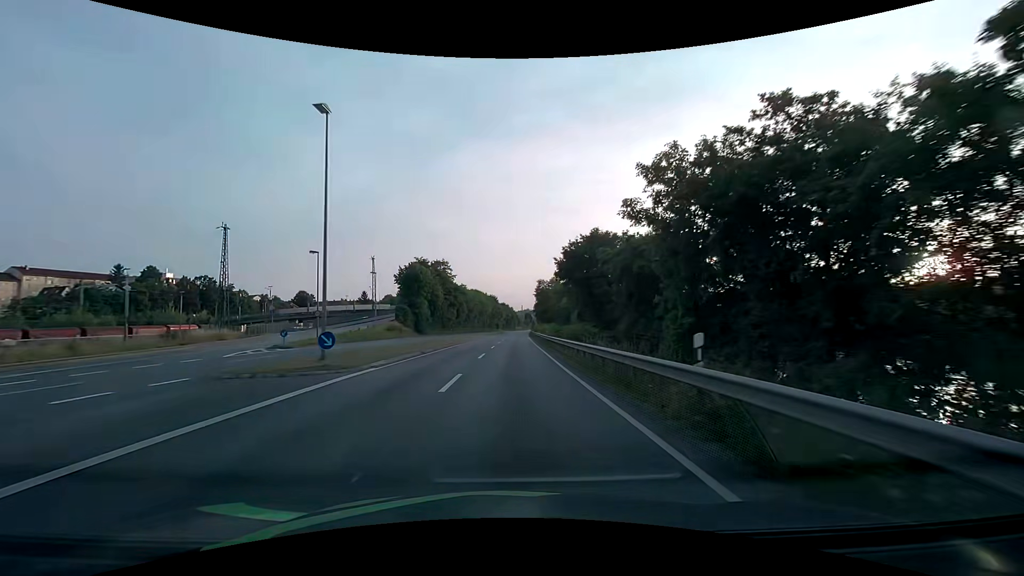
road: primary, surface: asphalt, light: Day
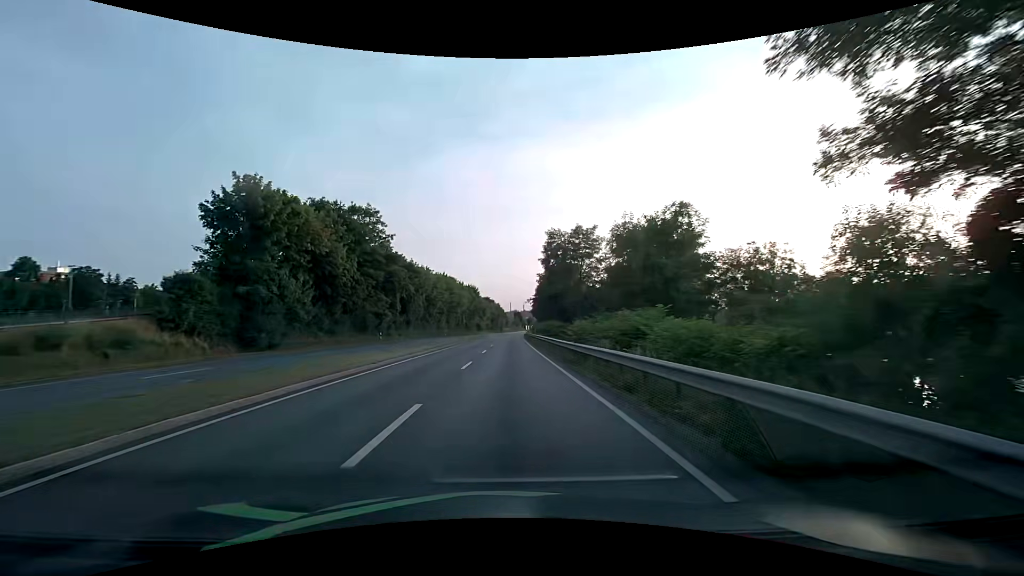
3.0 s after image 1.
(+0.8, +53.6) m; +1°
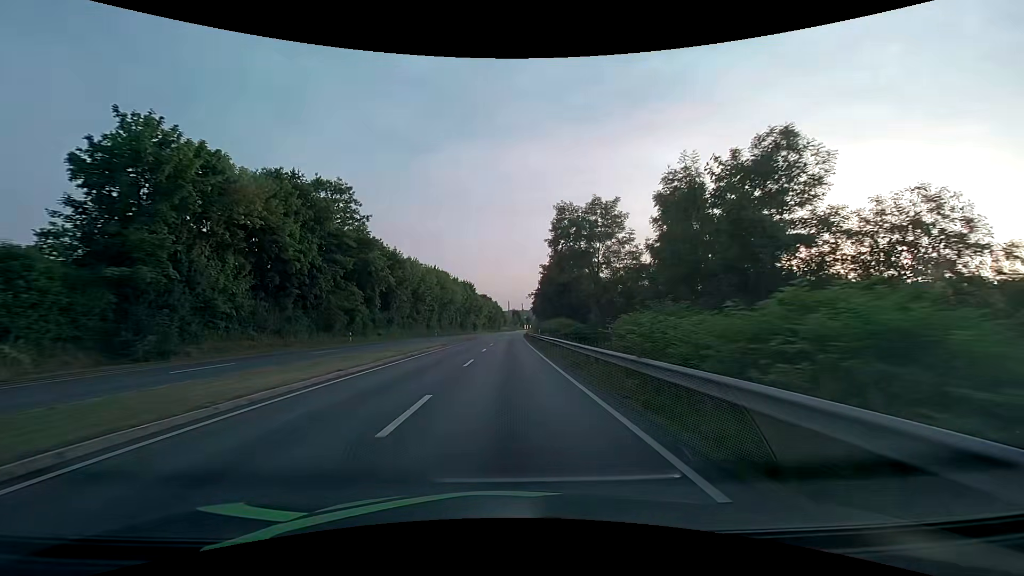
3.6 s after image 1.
(+0.1, +10.7) m; 0°
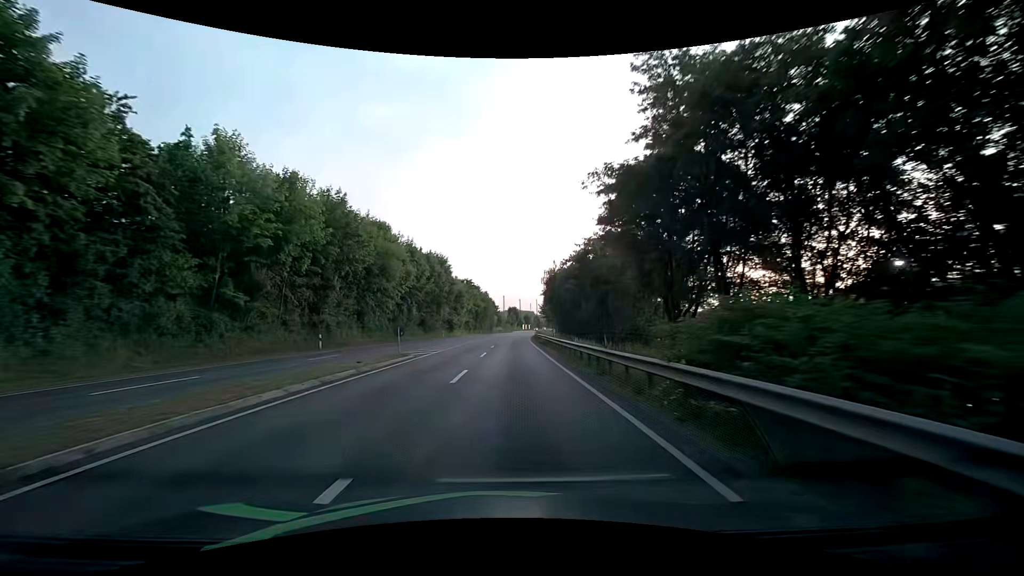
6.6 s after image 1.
(+0.1, +53.7) m; +1°
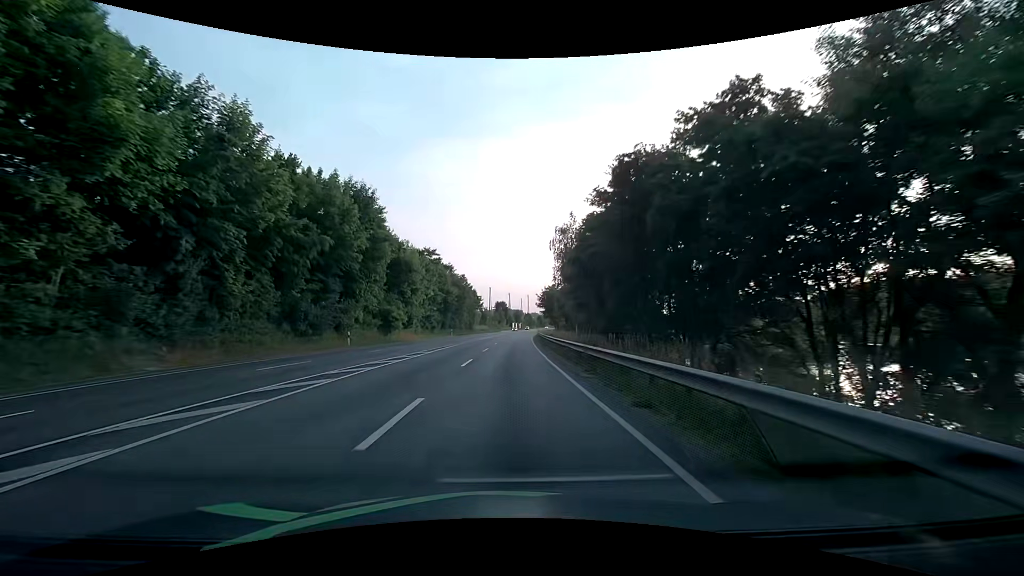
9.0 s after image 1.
(+0.4, +43.0) m; +1°
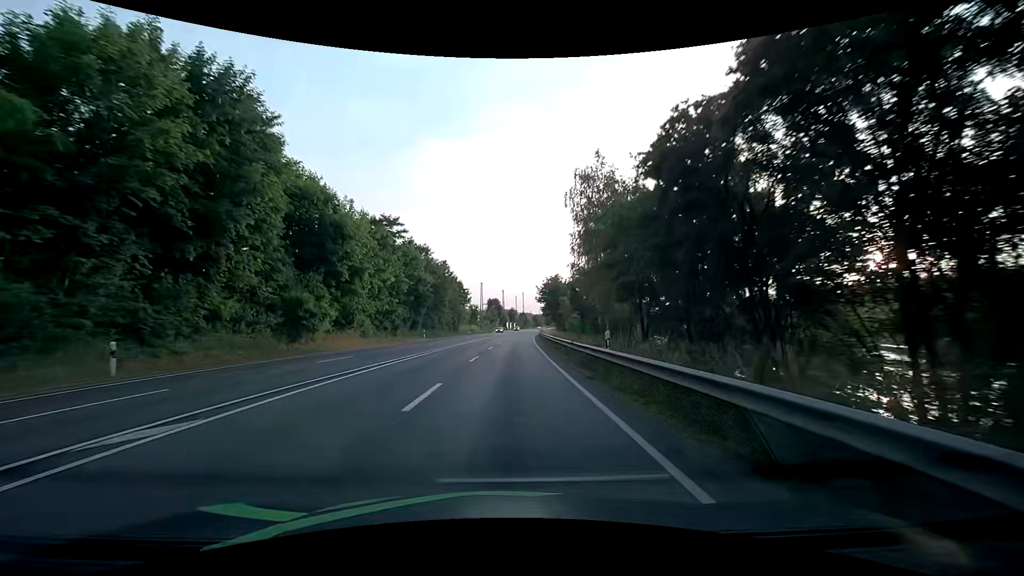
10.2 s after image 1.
(+0.2, +21.5) m; +1°
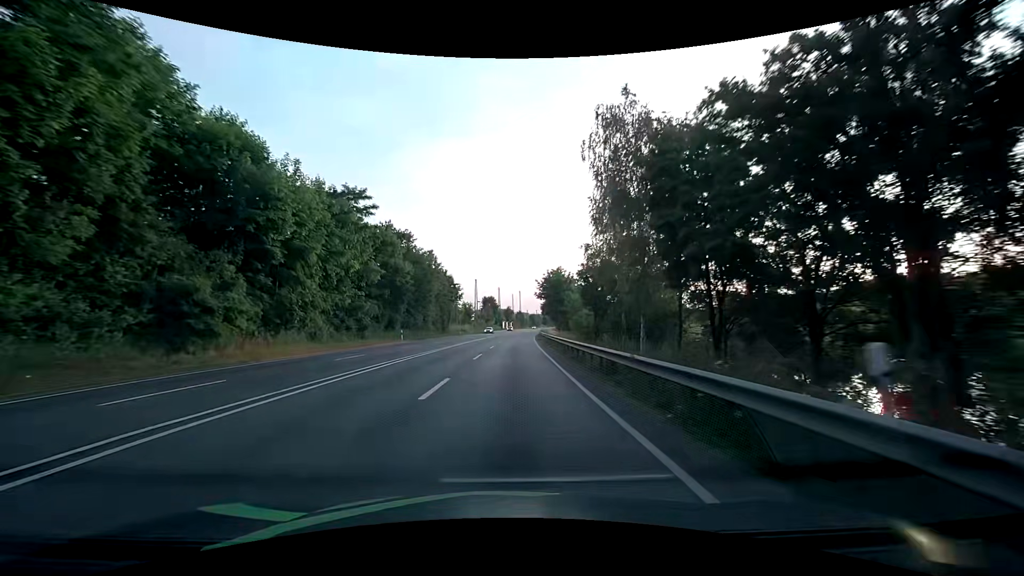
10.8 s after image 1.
(0.0, +10.7) m; 0°
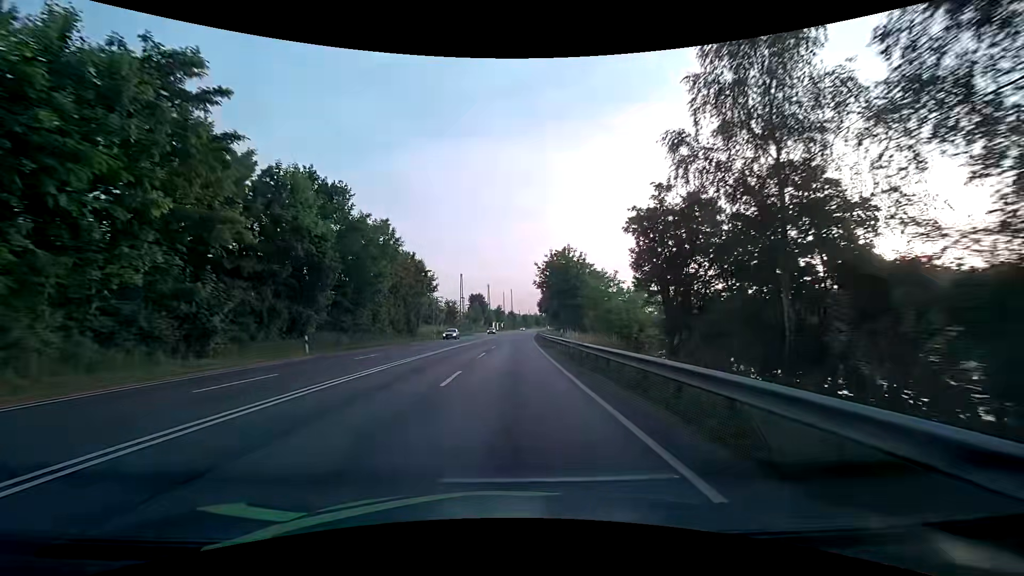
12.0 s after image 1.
(+0.3, +21.5) m; +2°
(0, +10) (0, +20) (0, +30) (0, +40) (+1, +50) (+1, +60) (+1, +70) (+2, +80) (+2, +90) (+3, +100) m
